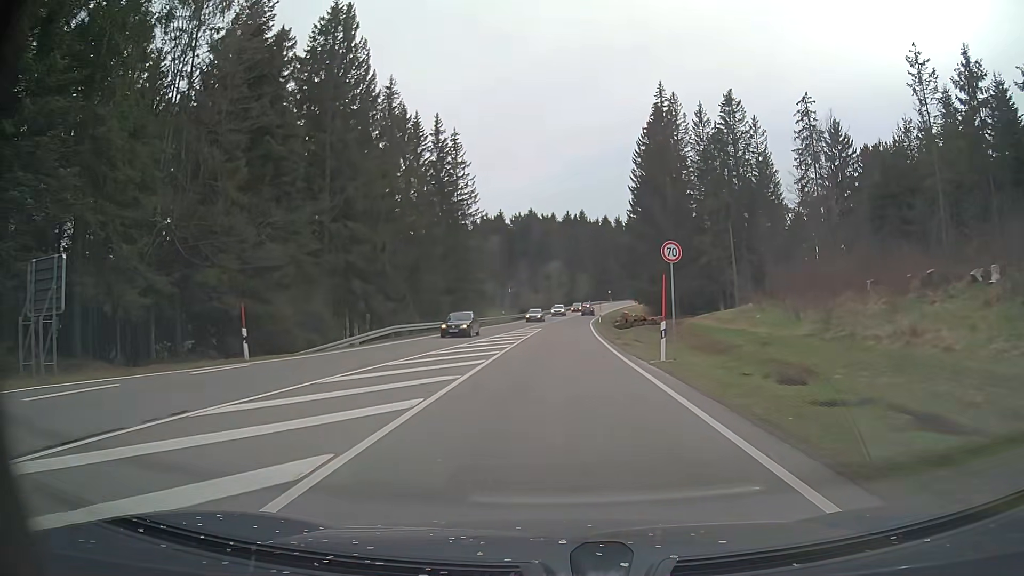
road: primary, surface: asphalt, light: Day
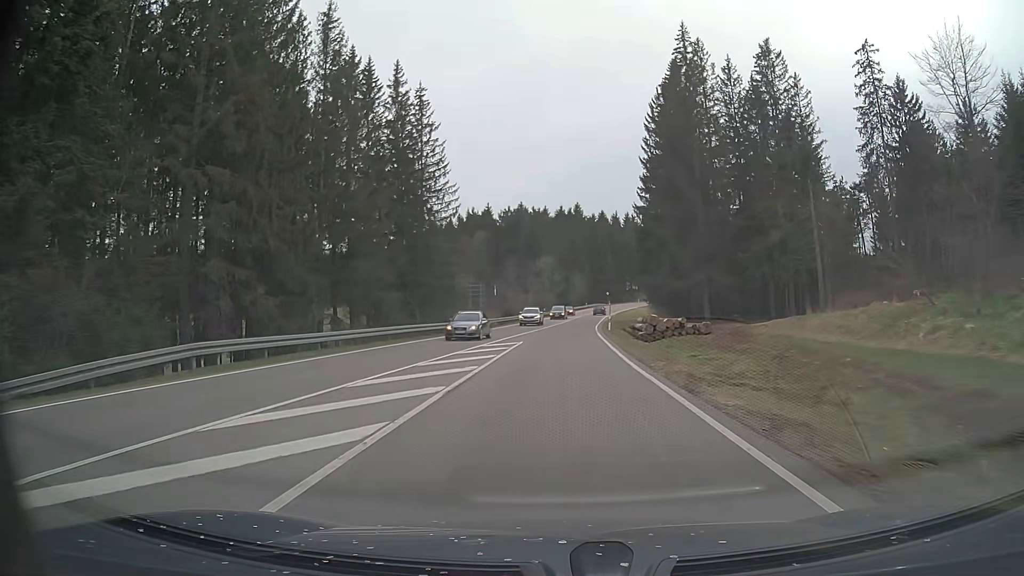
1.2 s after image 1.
(+0.1, +20.3) m; +1°
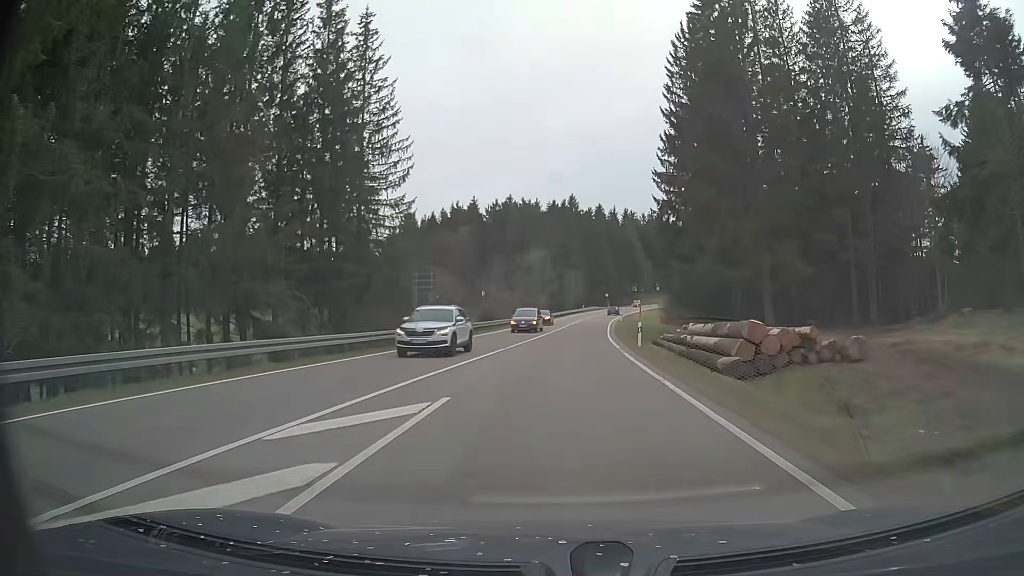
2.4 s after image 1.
(0.0, +20.6) m; 0°
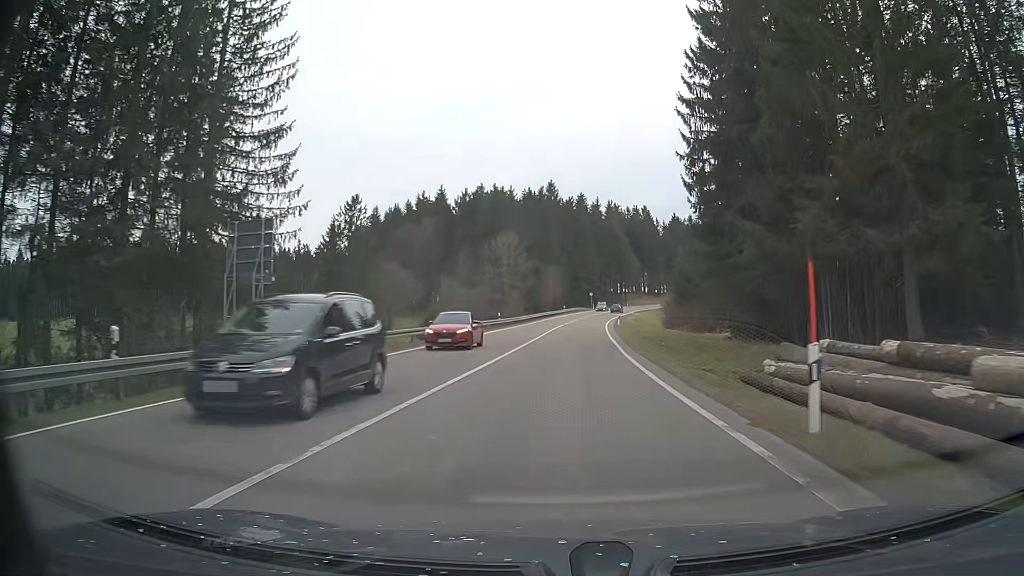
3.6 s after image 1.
(+0.4, +20.7) m; +2°
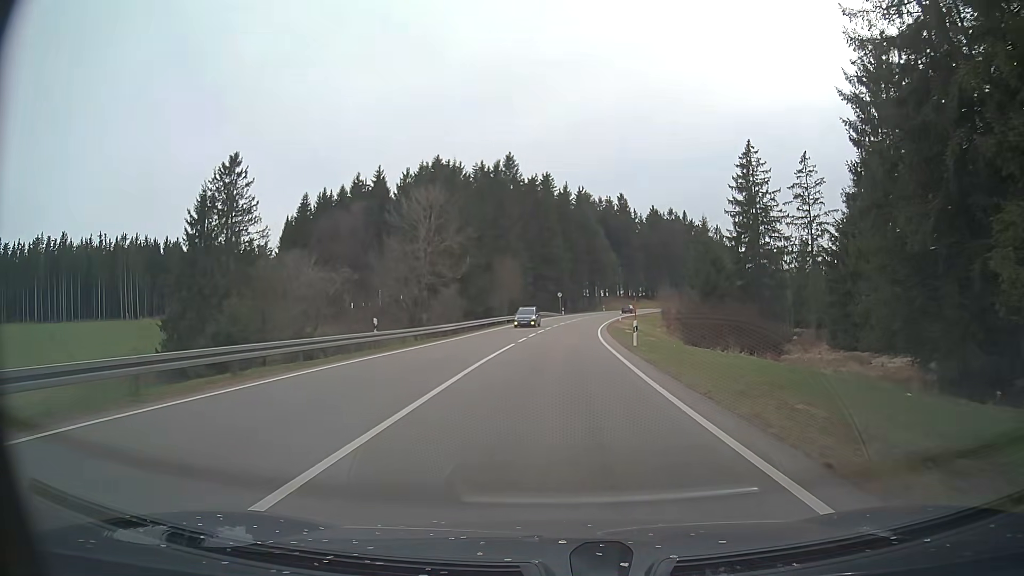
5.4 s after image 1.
(+0.8, +31.2) m; +3°
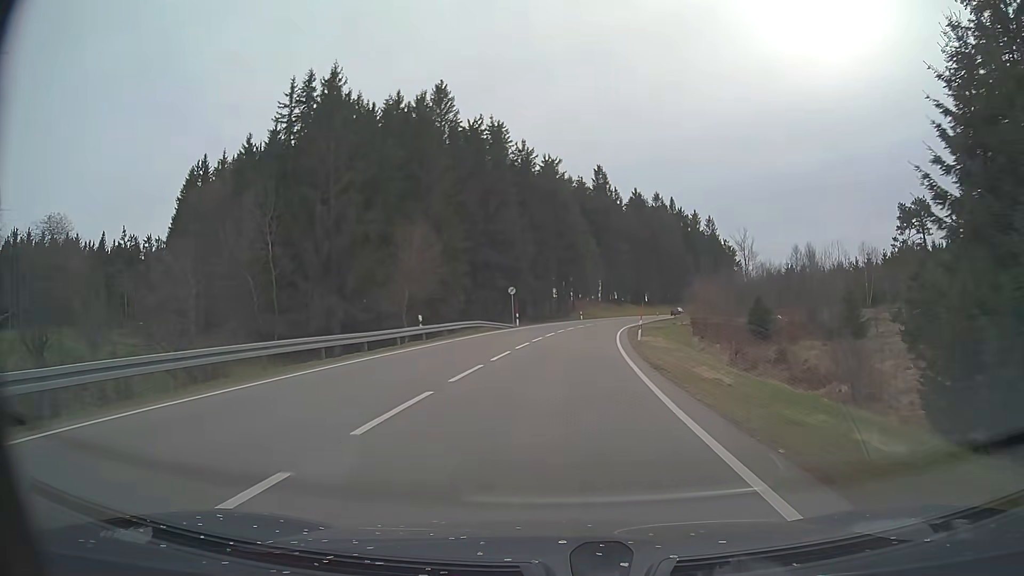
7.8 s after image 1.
(+1.3, +42.1) m; +3°
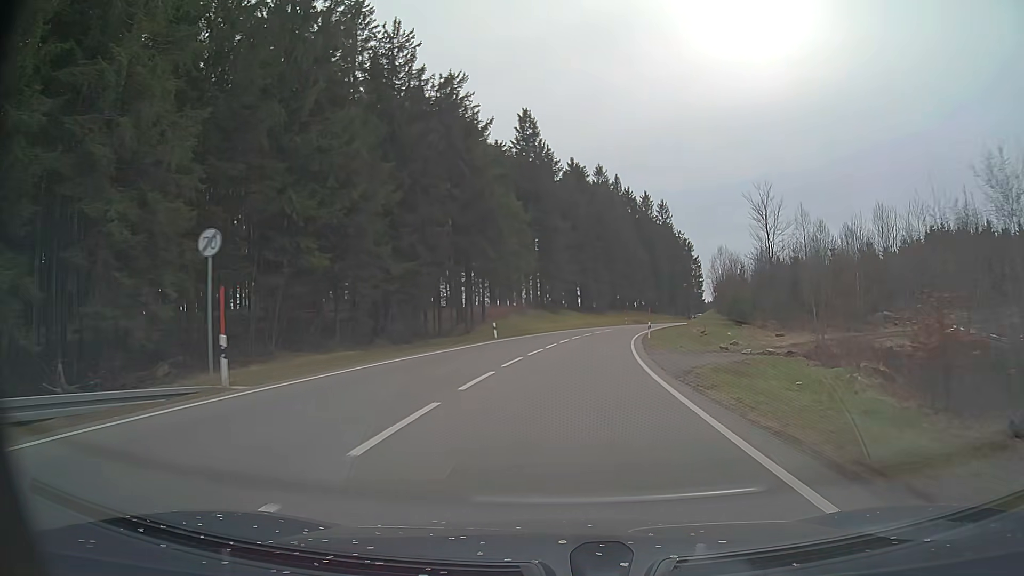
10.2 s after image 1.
(+2.2, +43.0) m; +7°
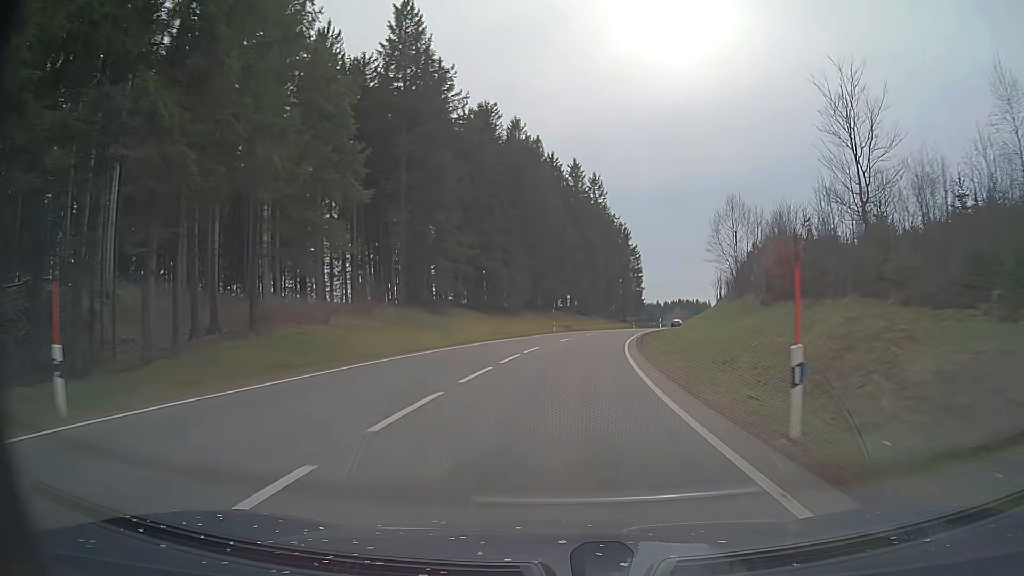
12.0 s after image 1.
(+2.2, +35.2) m; +7°
(0, +10) (+1, +20) (+2, +30) (+3, +40) (+4, +50) (+6, +60) (+9, +69) (+11, +79) (+14, +89) (+17, +98) m
